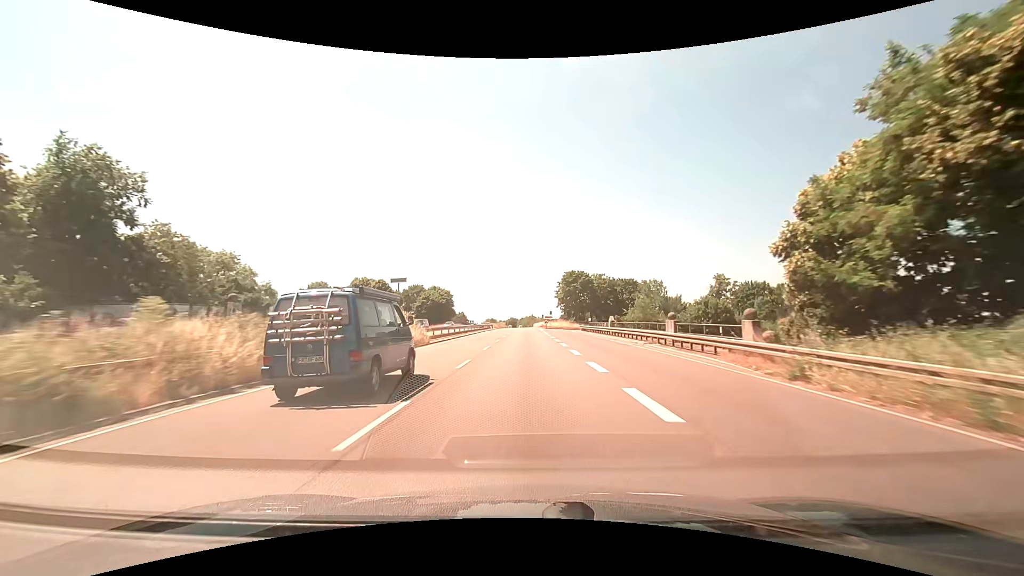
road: trunk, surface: asphalt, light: Day
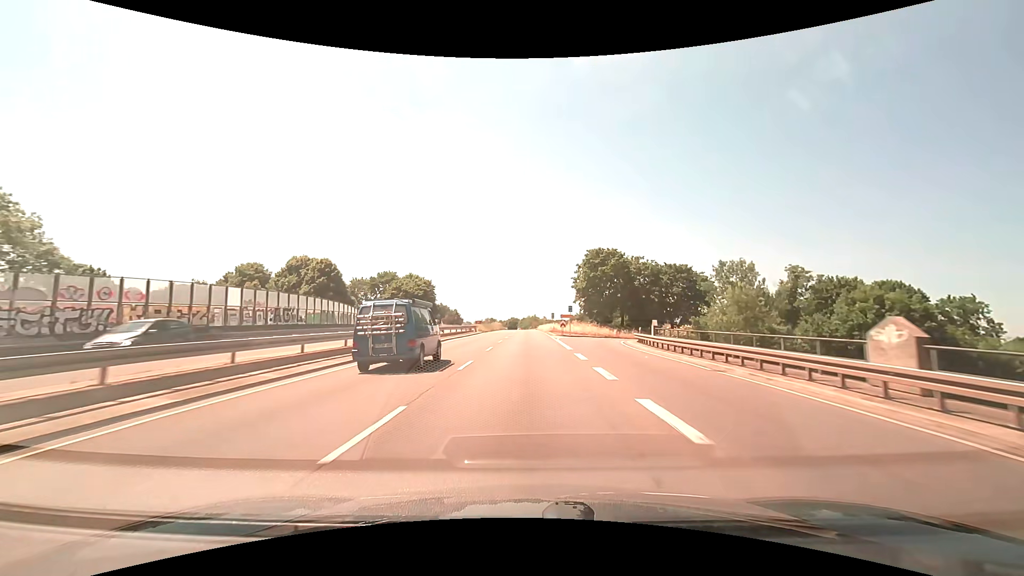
(-0.2, +36.6) m; -1°
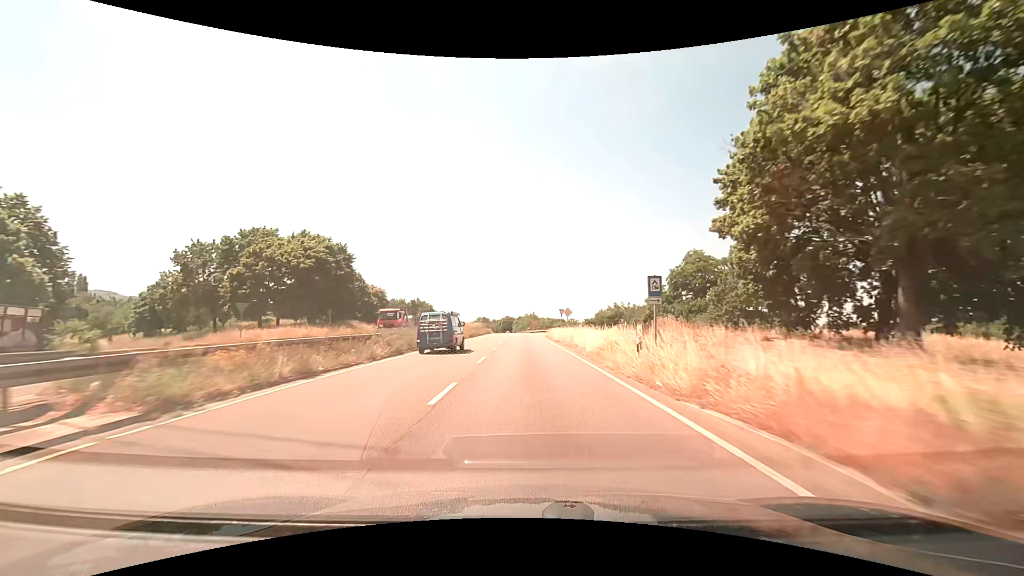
(-0.1, +59.4) m; 0°
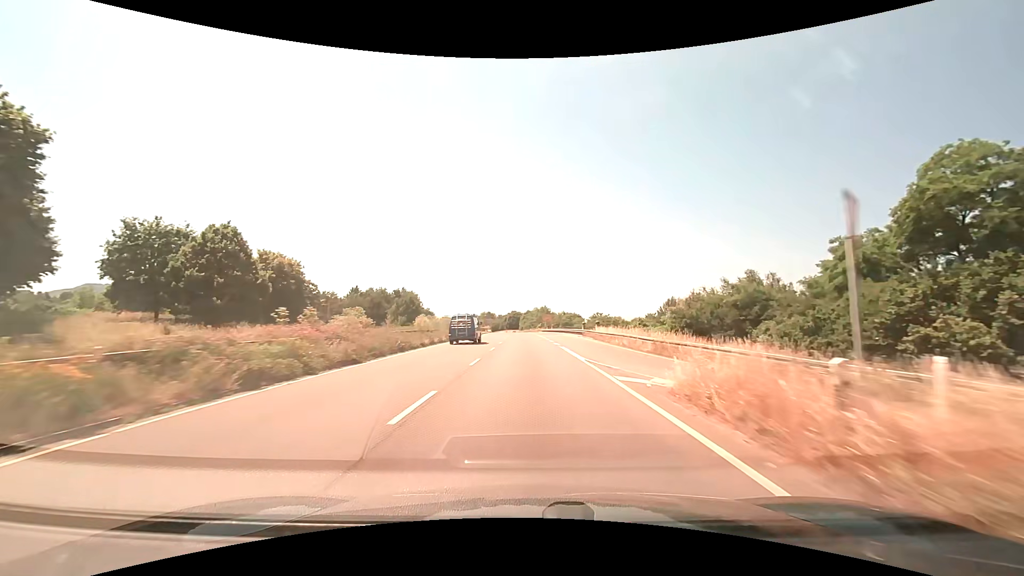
(-0.3, +46.9) m; -1°
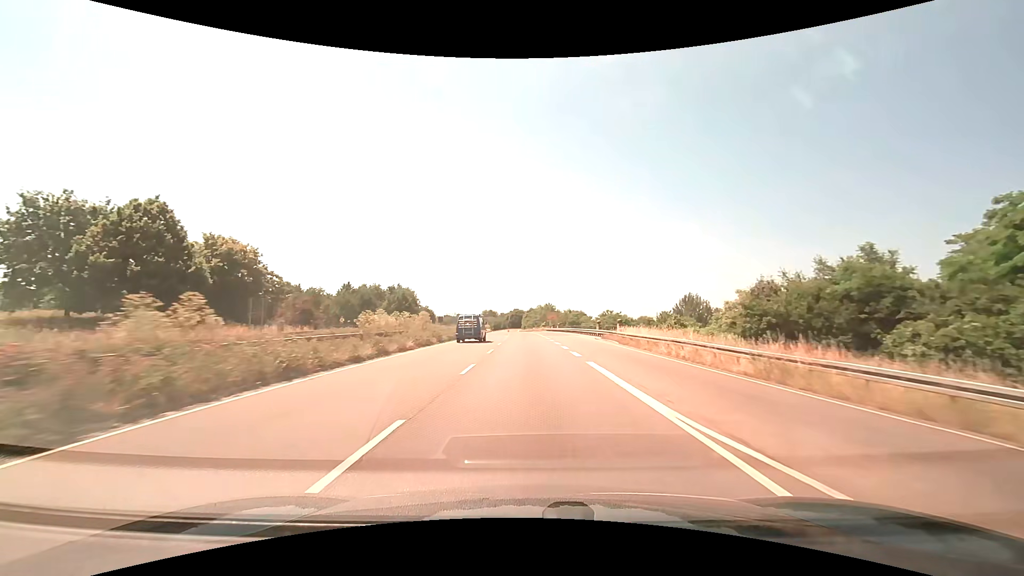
(0.0, +11.8) m; 0°
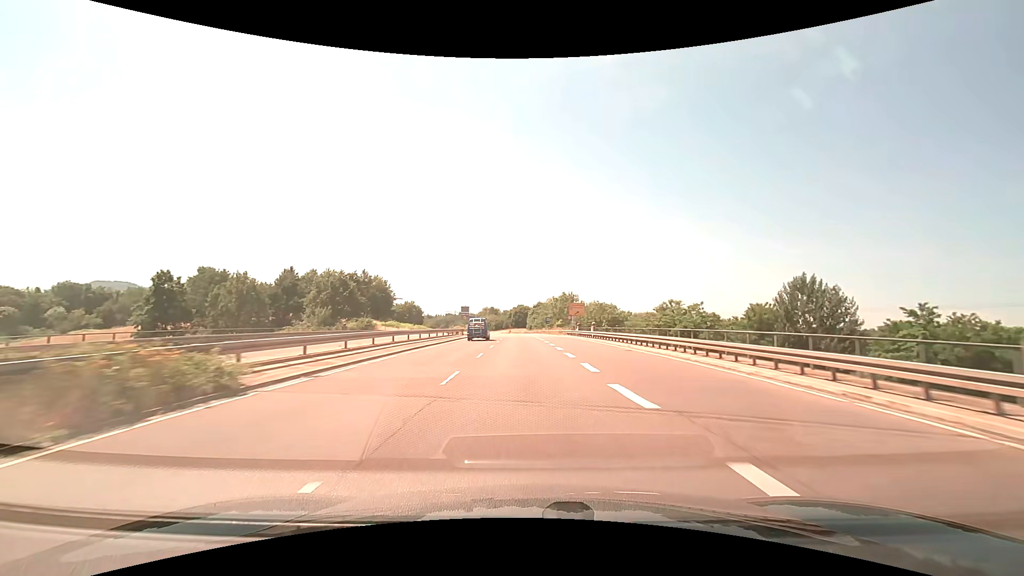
(-0.3, +48.2) m; -1°
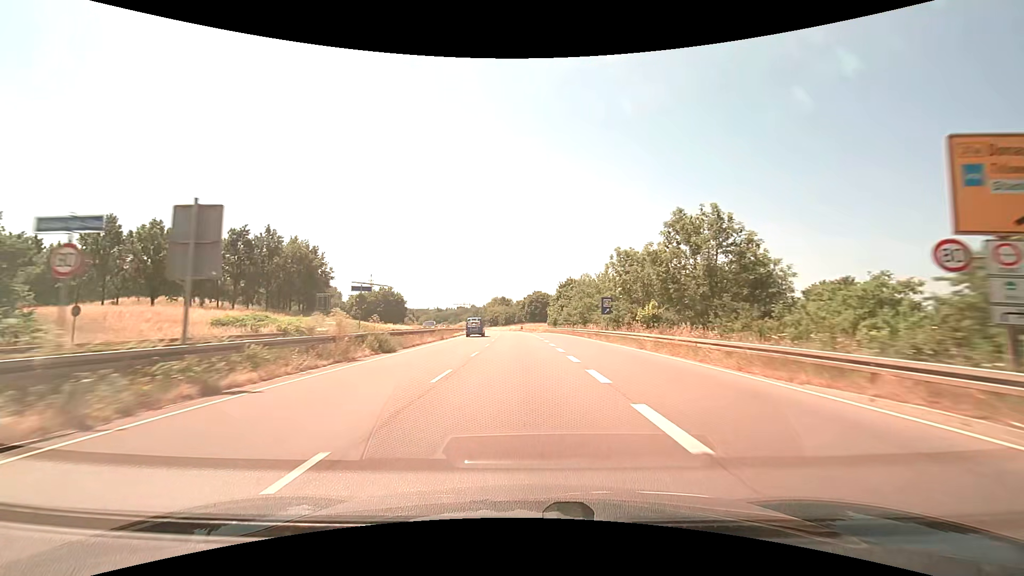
(-0.9, +63.0) m; -2°
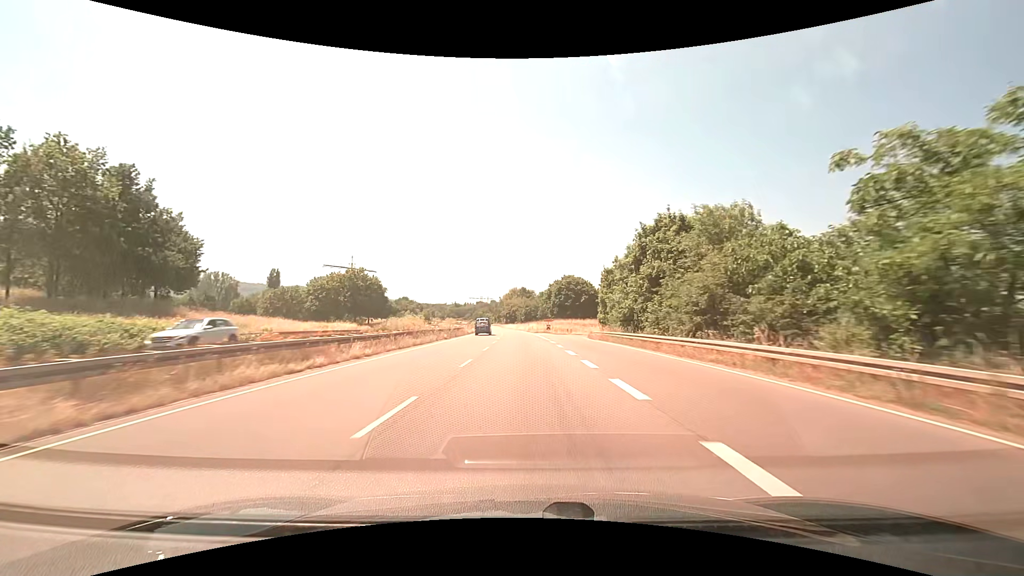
(-1.1, +50.6) m; -3°
(0, +10) (0, +20) (0, +30) (-1, +40) (-1, +50) (-1, +60) (-2, +70) (-2, +80) (-3, +90) (-3, +100) m
